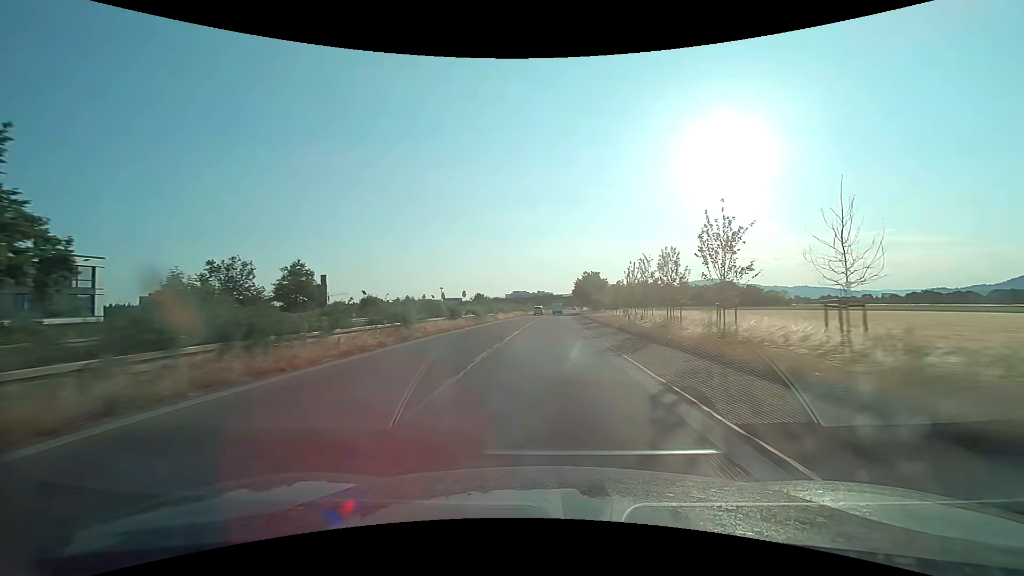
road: trunk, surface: asphalt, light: Day
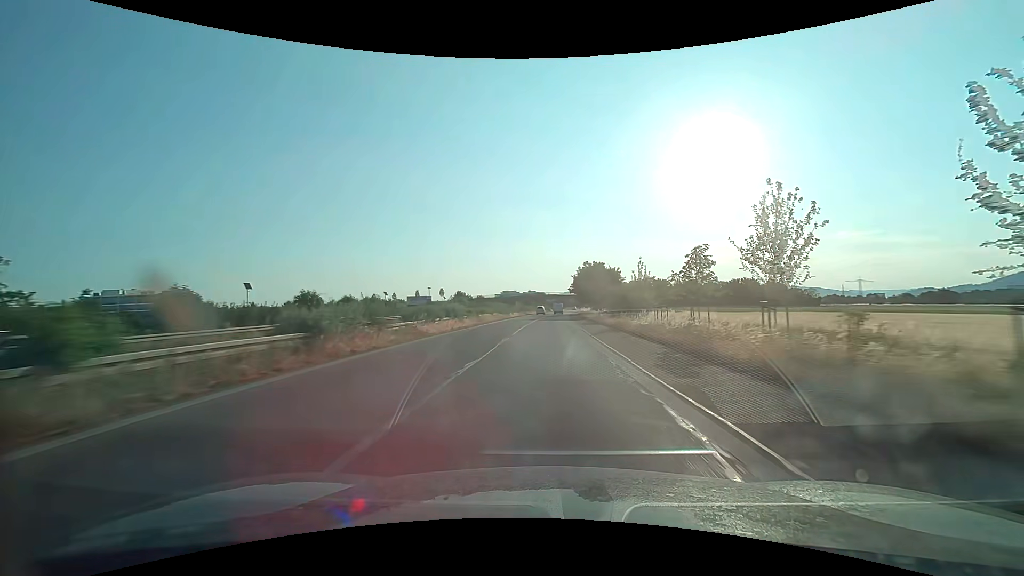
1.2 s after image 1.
(+0.3, +30.6) m; +1°
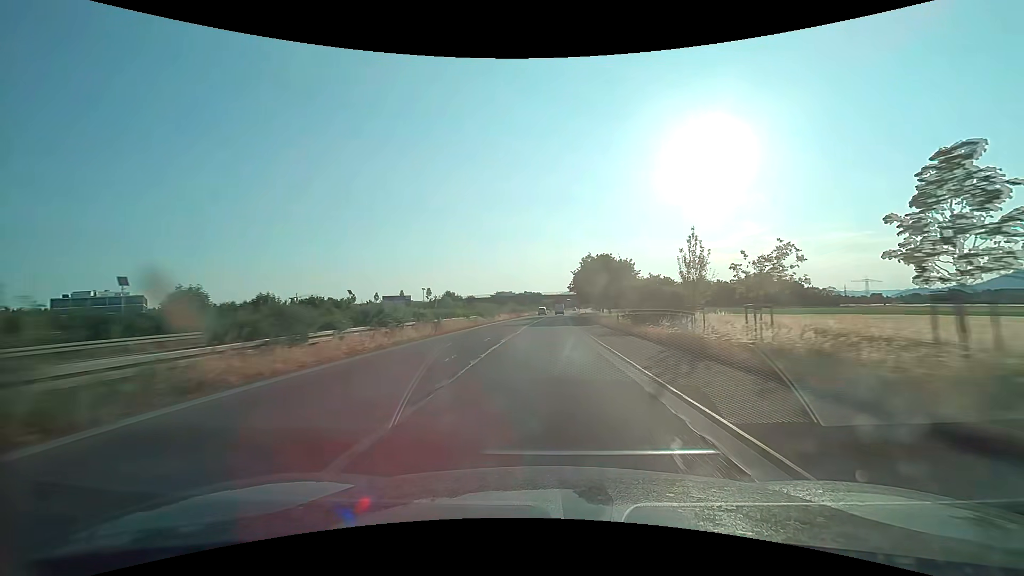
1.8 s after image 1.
(+0.1, +15.3) m; 0°
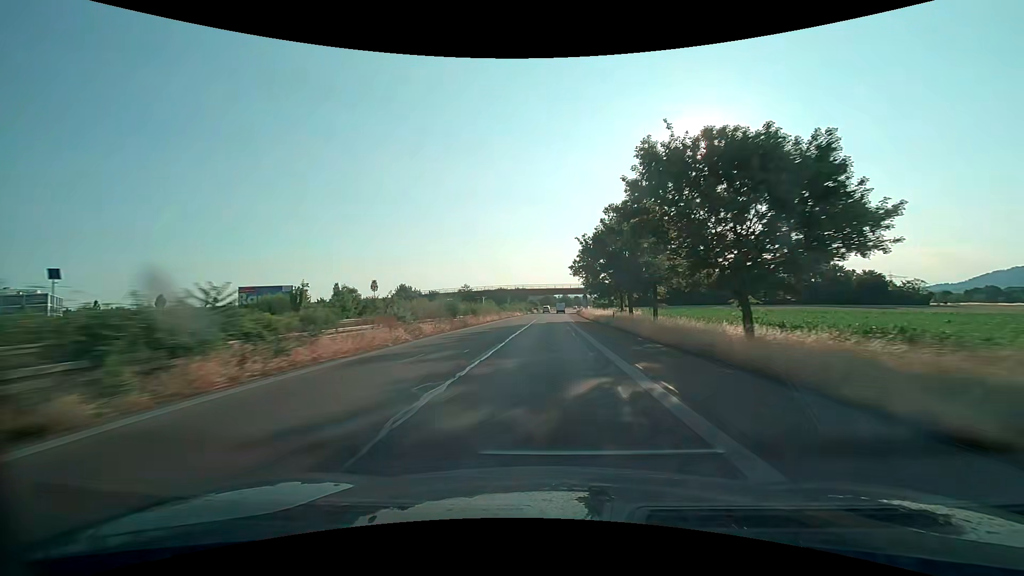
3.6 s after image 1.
(+0.5, +46.0) m; +1°
(0, +10) (0, +20) (0, +30) (0, +40) (+1, +50) (+1, +60) (+1, +70) (+2, +80) (+2, +90) (+2, +100) m
